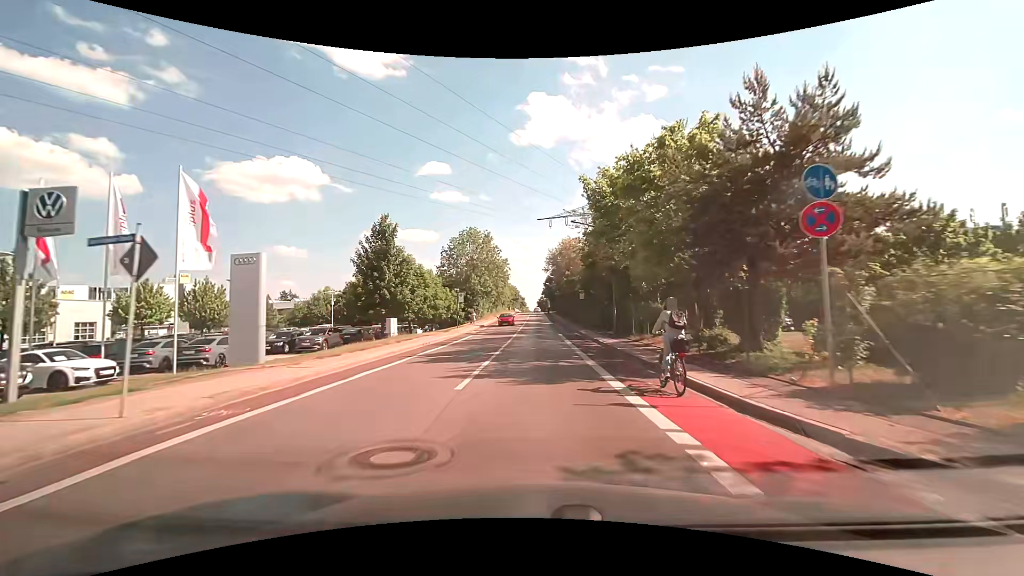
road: tertiary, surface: asphalt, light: Day
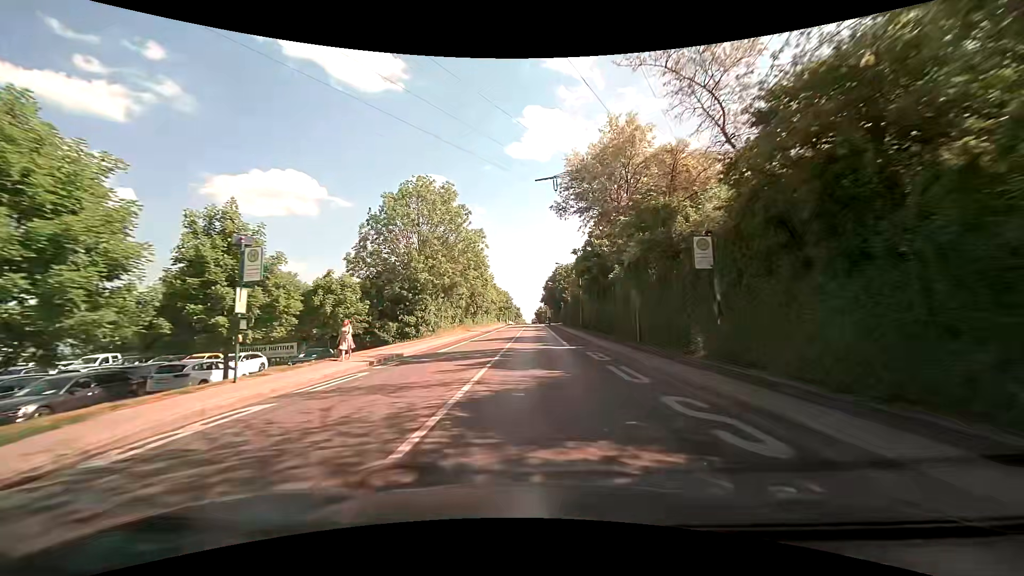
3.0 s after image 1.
(+0.1, +36.2) m; 0°
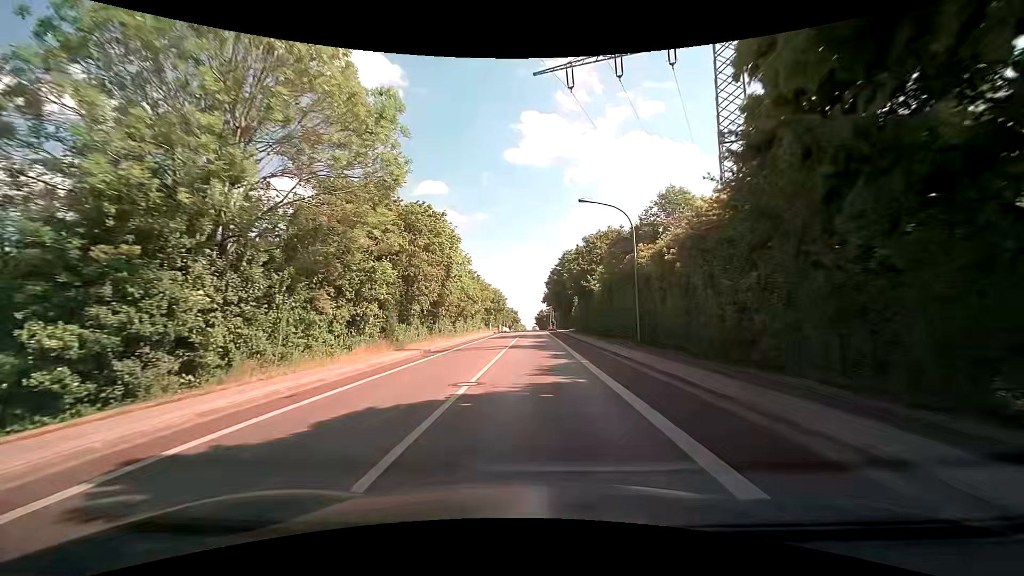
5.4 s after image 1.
(+0.2, +29.6) m; 0°
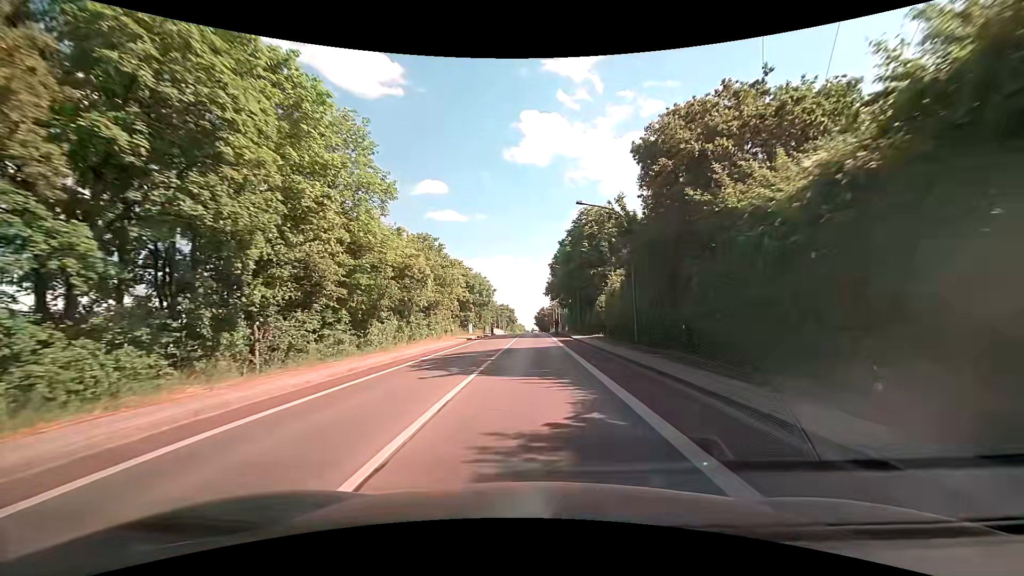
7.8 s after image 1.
(-0.1, +29.6) m; 0°
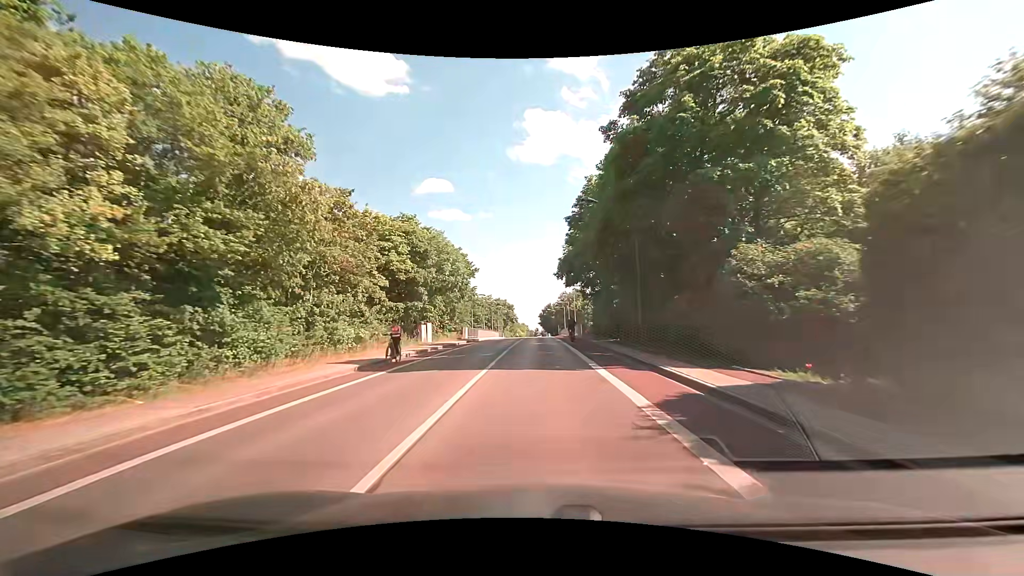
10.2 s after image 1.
(-0.1, +29.4) m; 0°
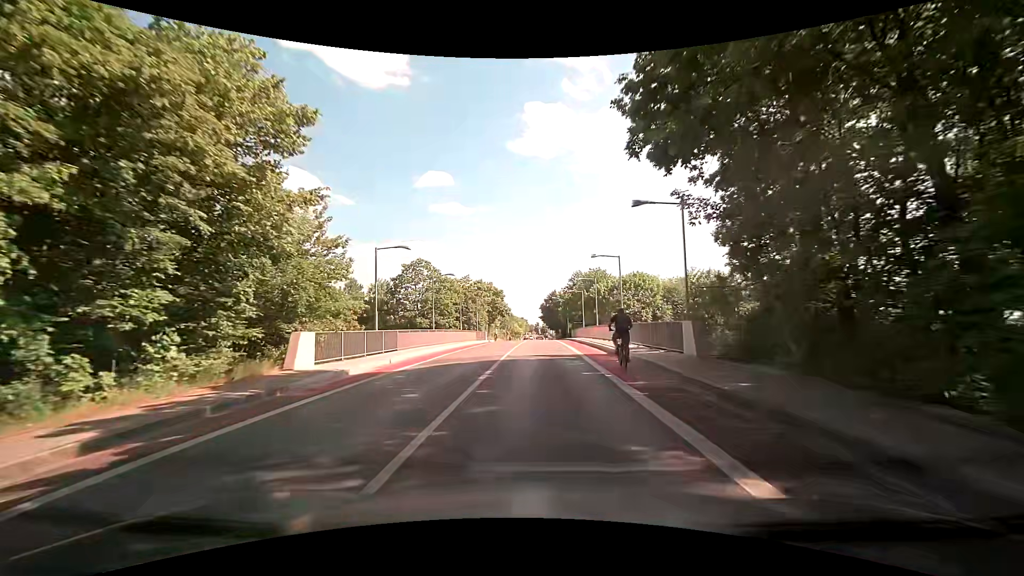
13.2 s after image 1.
(+0.1, +36.4) m; 0°
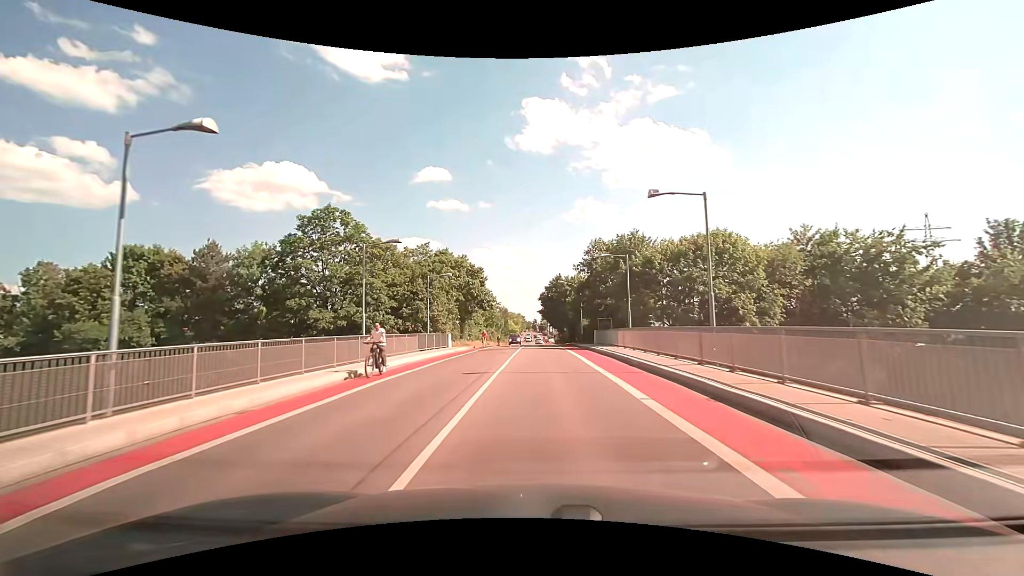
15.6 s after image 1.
(-0.3, +28.4) m; 0°
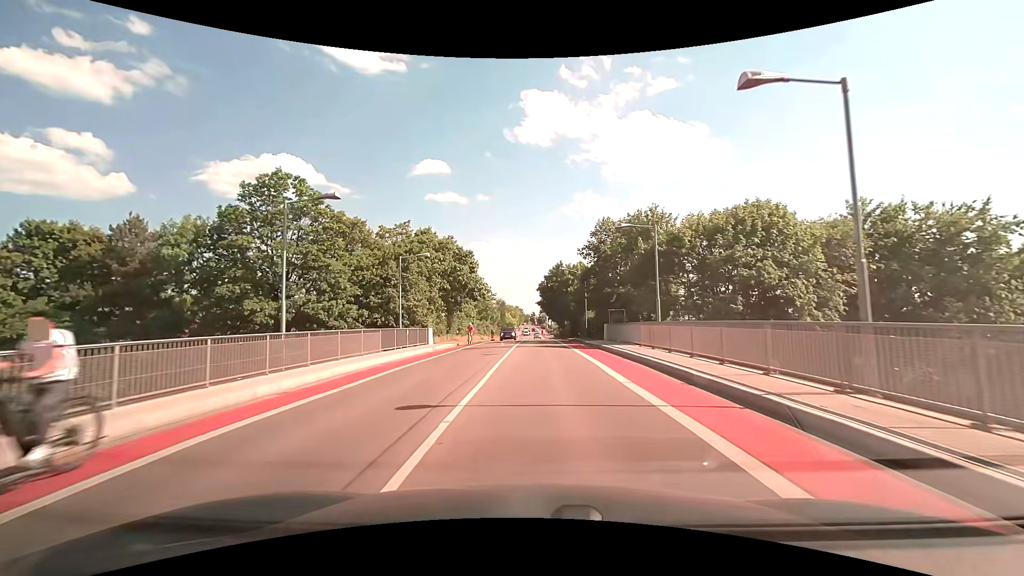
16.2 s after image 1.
(0.0, +7.0) m; 0°
(0, +10) (0, +20) (0, +30) (0, +40) (0, +50) (0, +60) (0, +70) (0, +80) (0, +90) (0, +100) m
